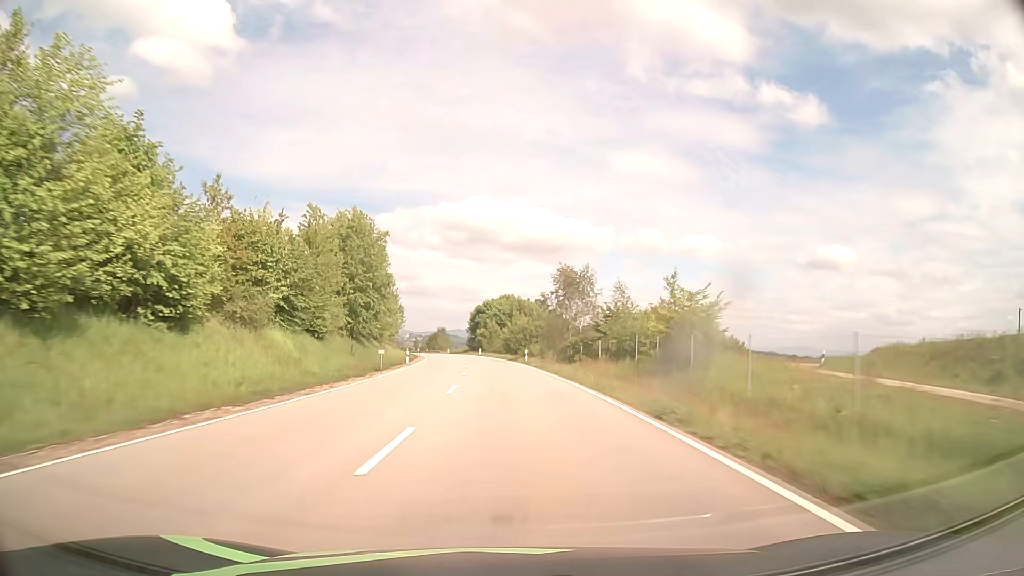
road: primary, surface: asphalt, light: Day
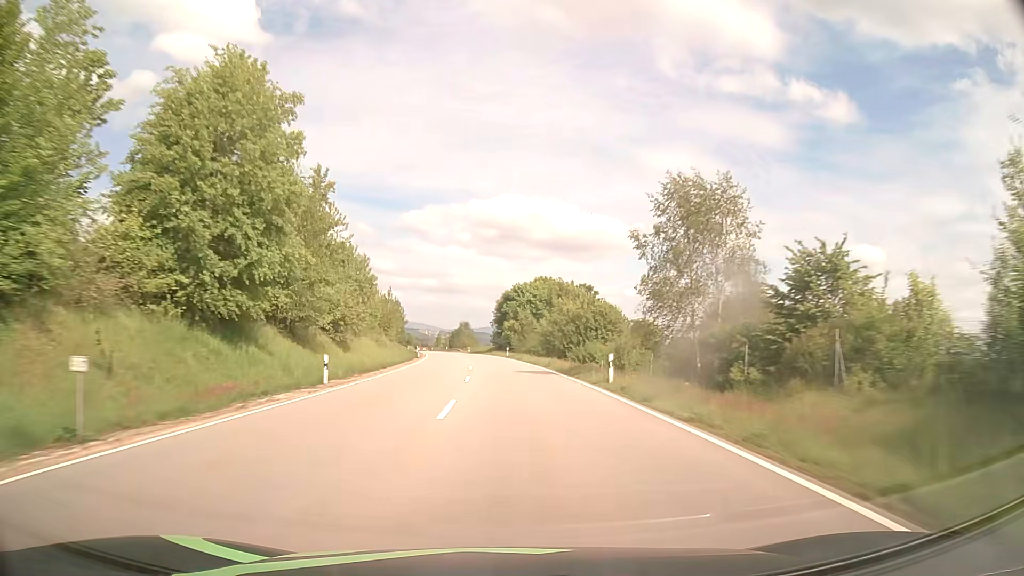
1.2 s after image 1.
(-0.8, +31.3) m; -3°
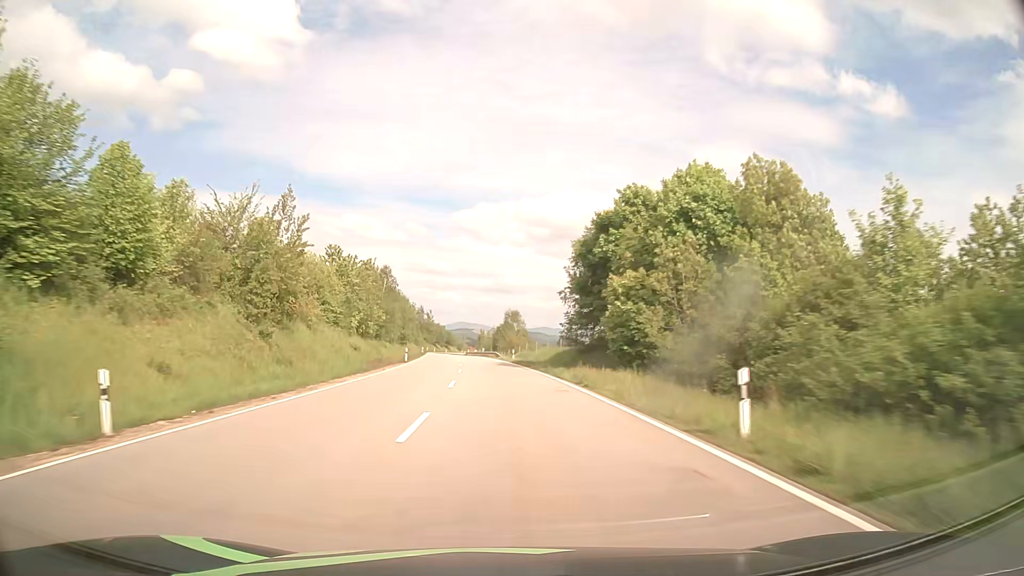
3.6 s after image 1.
(-2.2, +63.0) m; -5°
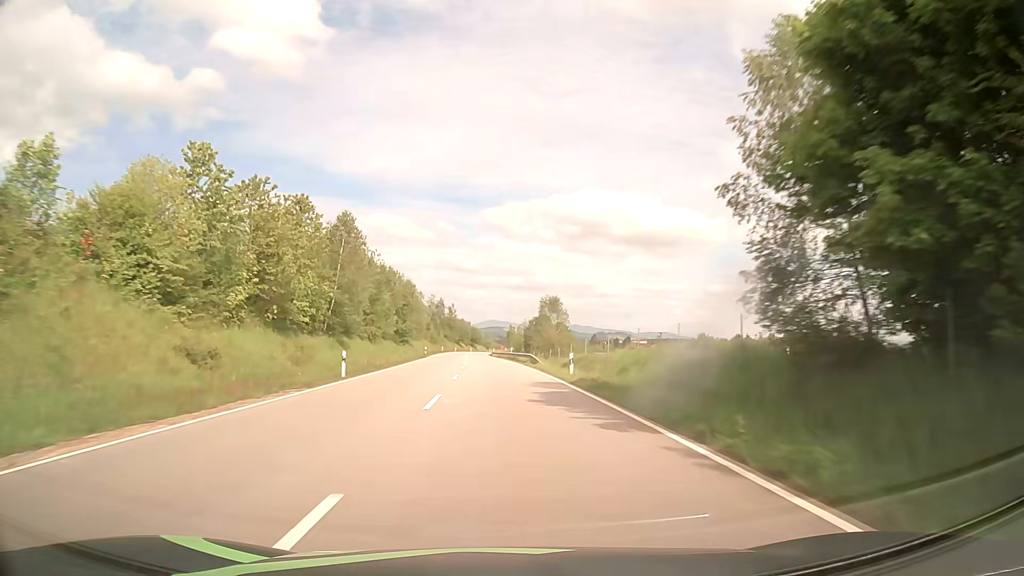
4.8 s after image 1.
(-0.7, +31.6) m; -3°
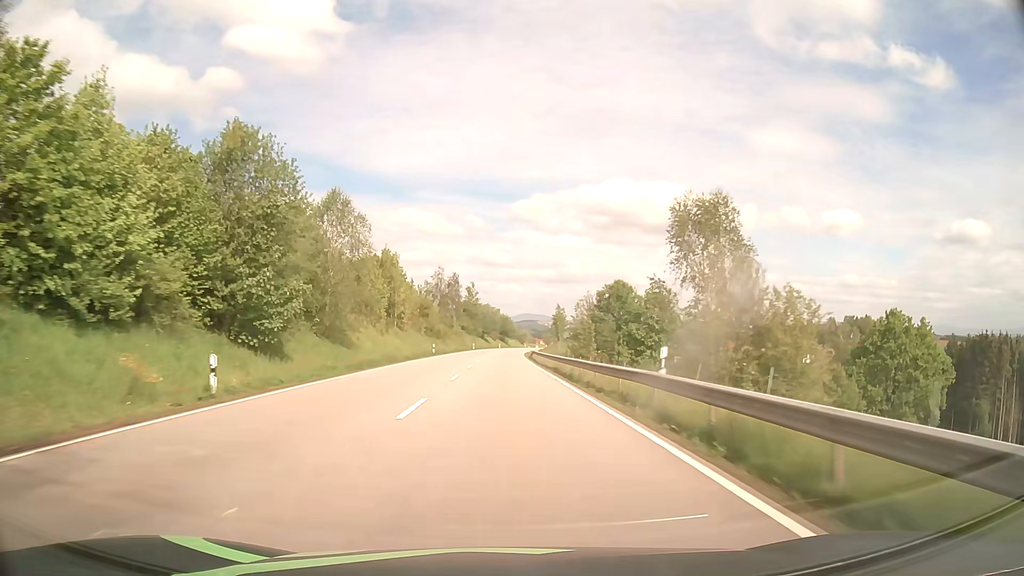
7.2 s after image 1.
(-1.8, +62.5) m; -3°
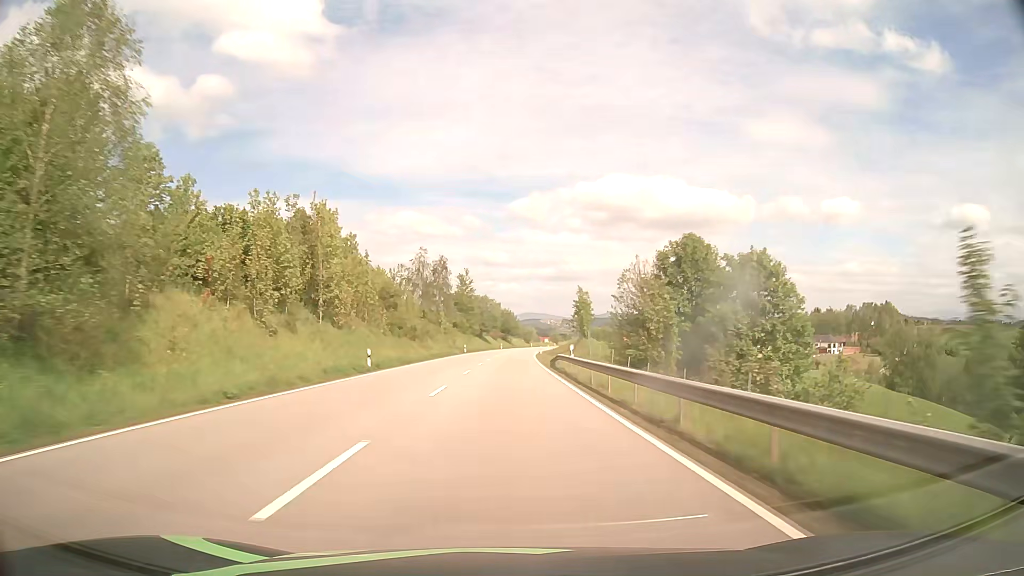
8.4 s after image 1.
(-0.1, +30.7) m; 0°
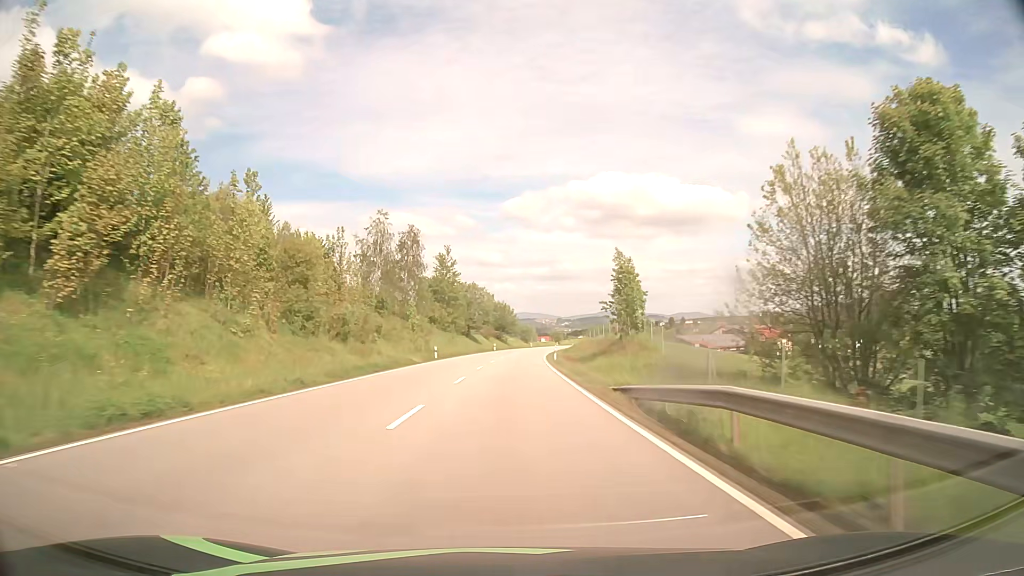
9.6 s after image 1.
(+0.1, +30.6) m; 0°
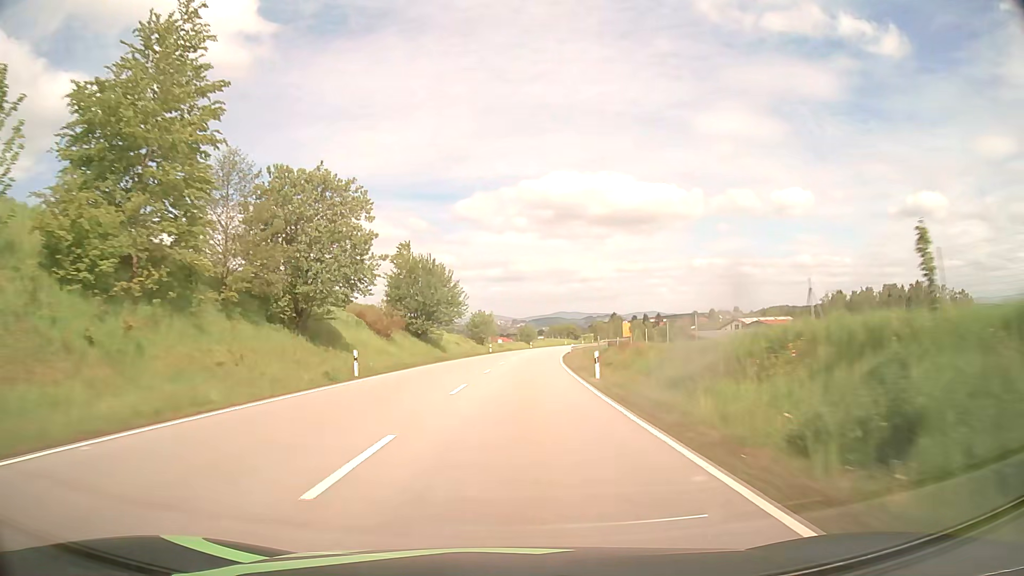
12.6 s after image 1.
(+2.3, +76.8) m; +4°
(0, +10) (0, +20) (+1, +30) (+1, +40) (+2, +50) (+3, +60) (+3, +70) (+4, +80) (+6, +90) (+7, +100) m
